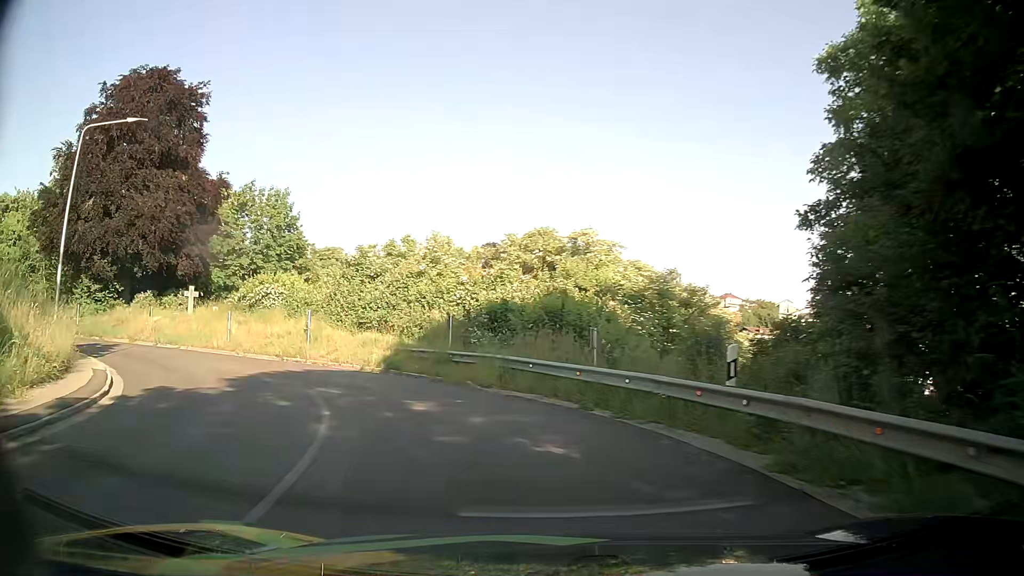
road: tertiary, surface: asphalt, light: Day
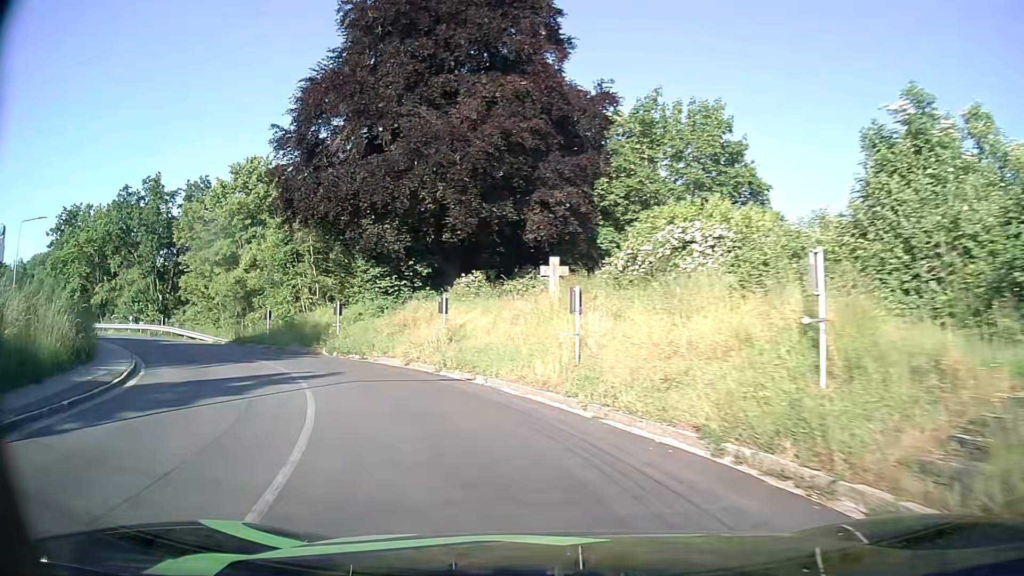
(-7.4, +20.9) m; -40°
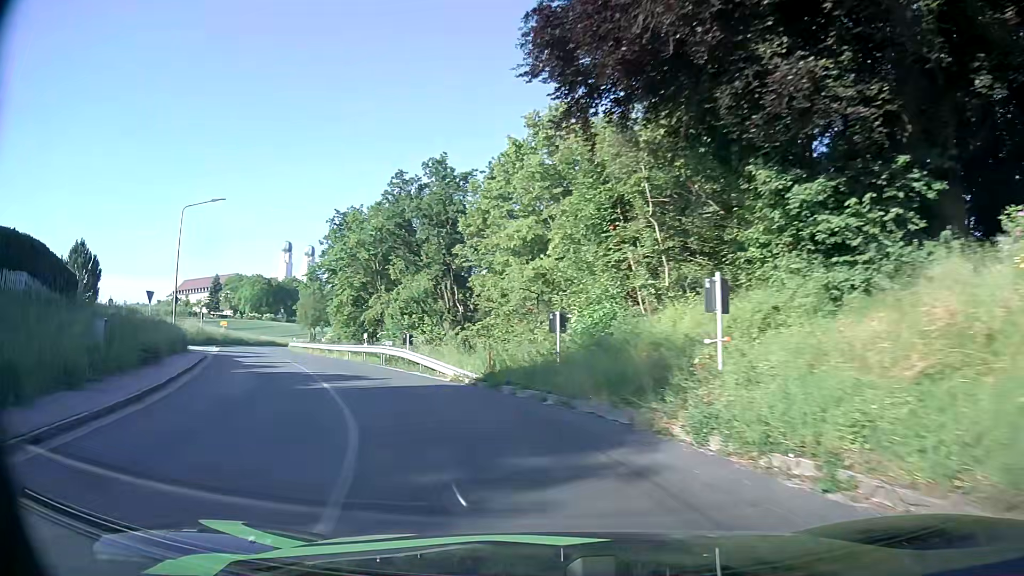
(-5.2, +17.9) m; -31°
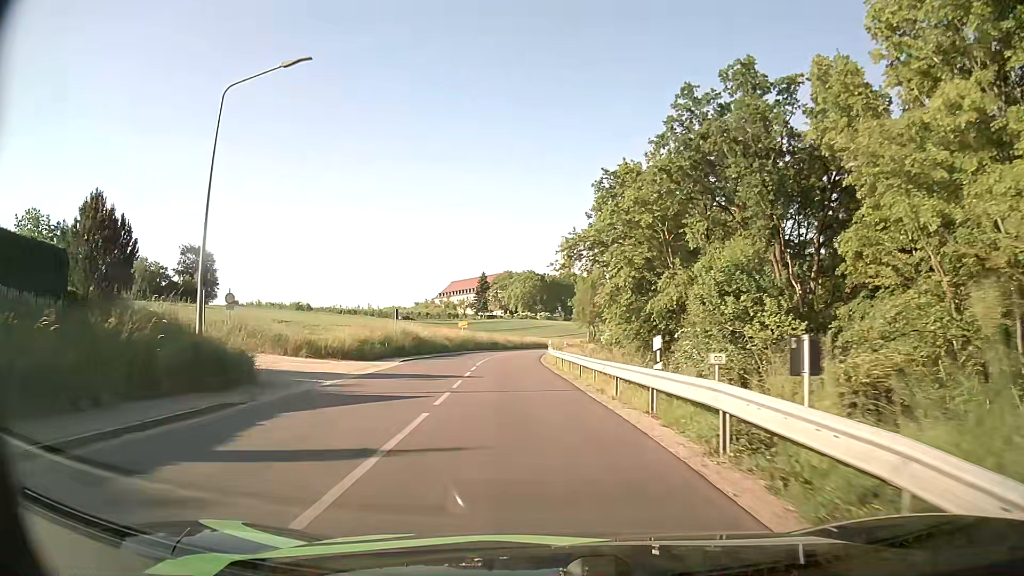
(-5.1, +20.5) m; -24°
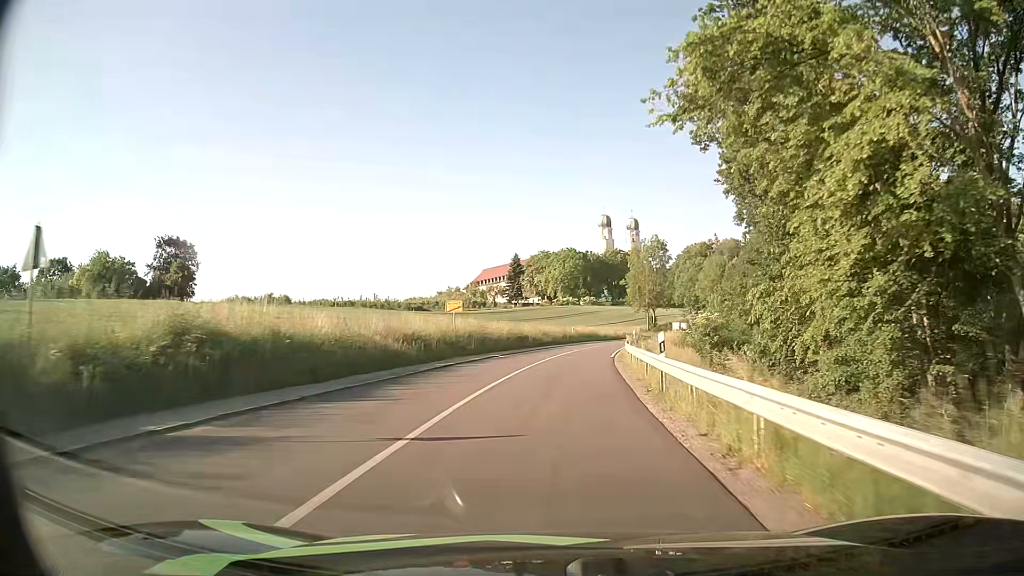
(-1.6, +33.1) m; -4°
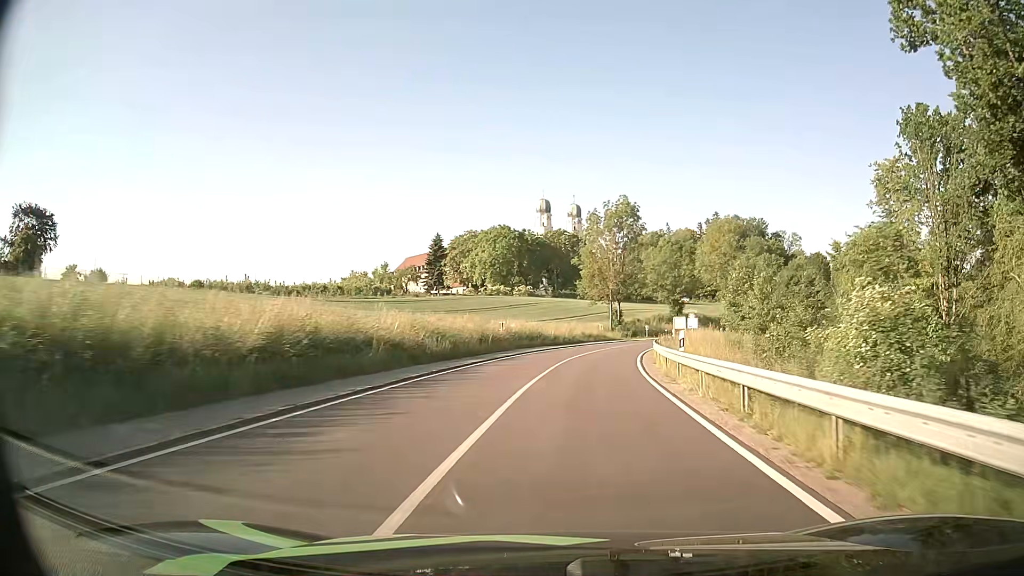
(+1.3, +37.0) m; +5°
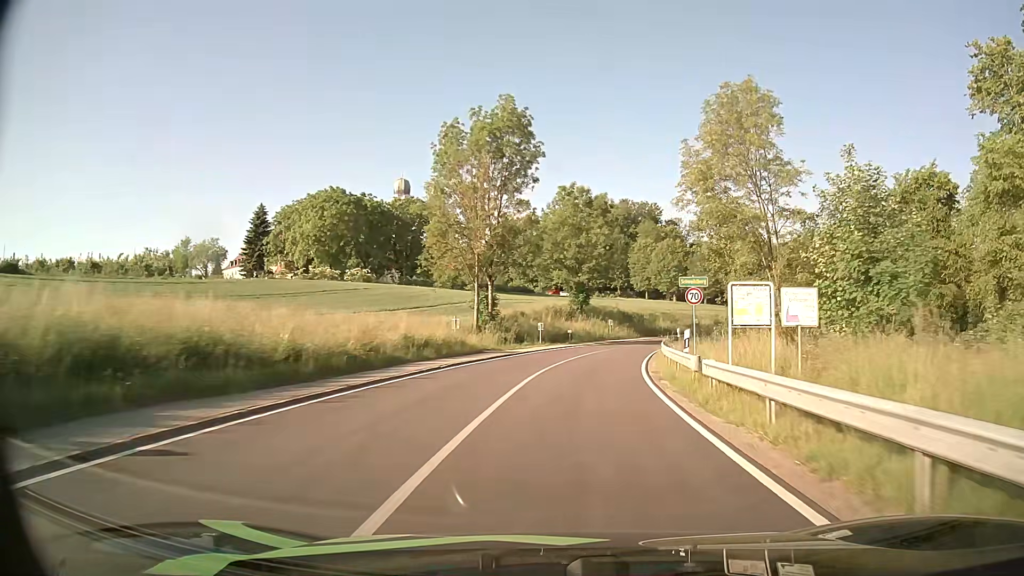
(+3.5, +38.7) m; +12°
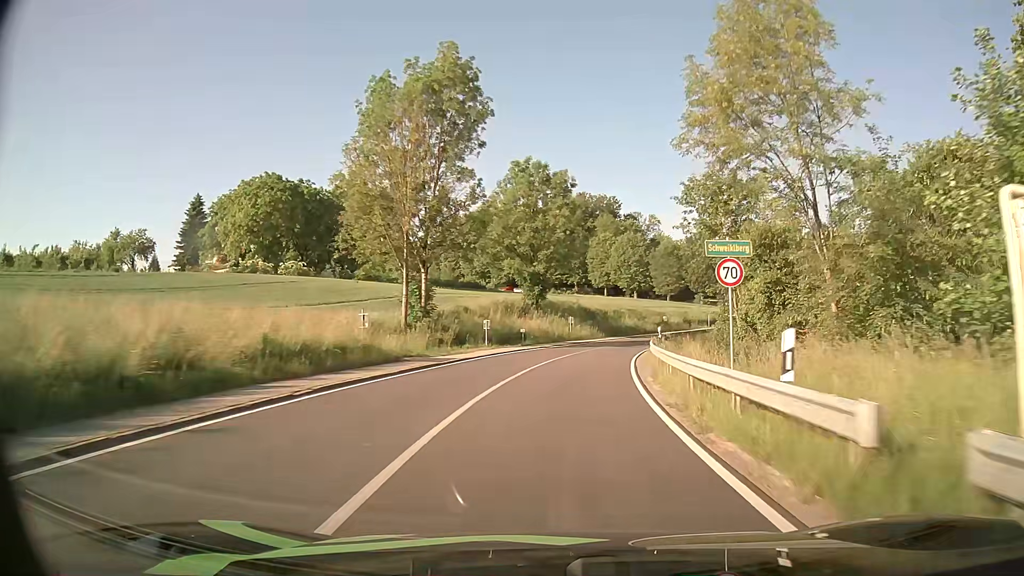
(+0.3, +9.7) m; +4°
(0, +10) (+1, +20) (+2, +30) (+4, +40) (+7, +49) (+10, +59) (+14, +68) (+19, +77) (+24, +85) (+29, +94) m
